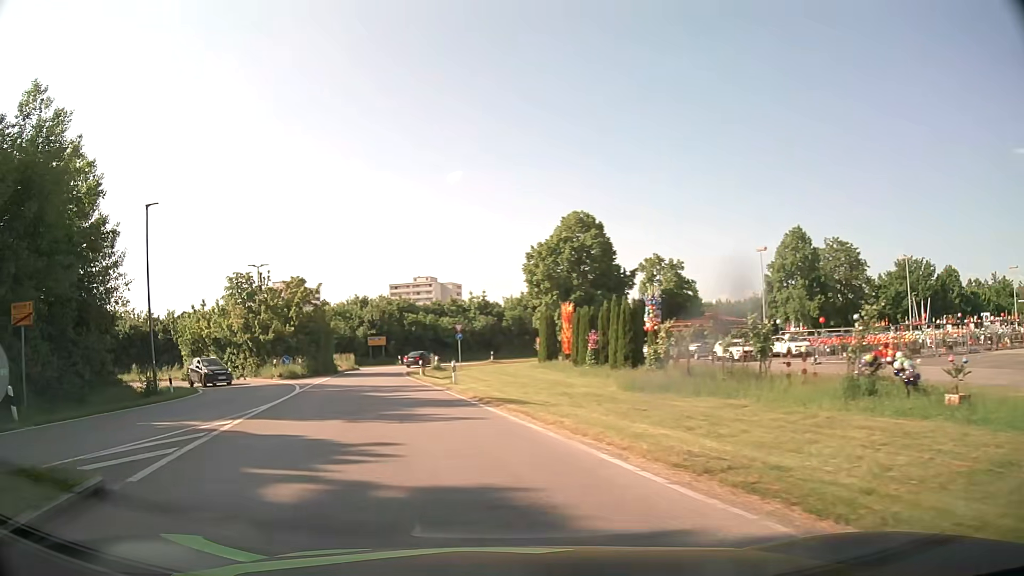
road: primary_link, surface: asphalt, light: Day
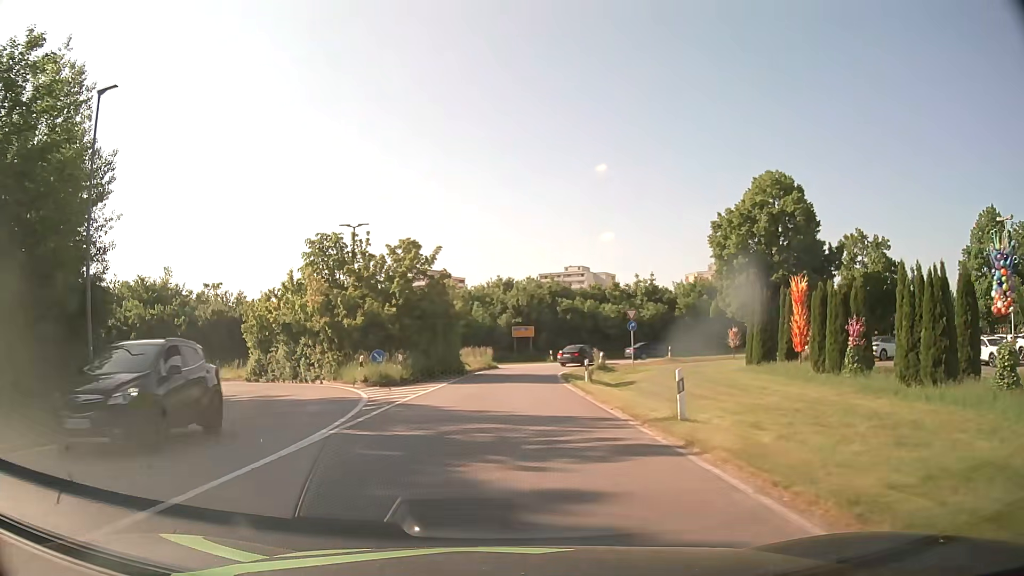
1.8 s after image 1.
(-2.2, +14.6) m; -13°
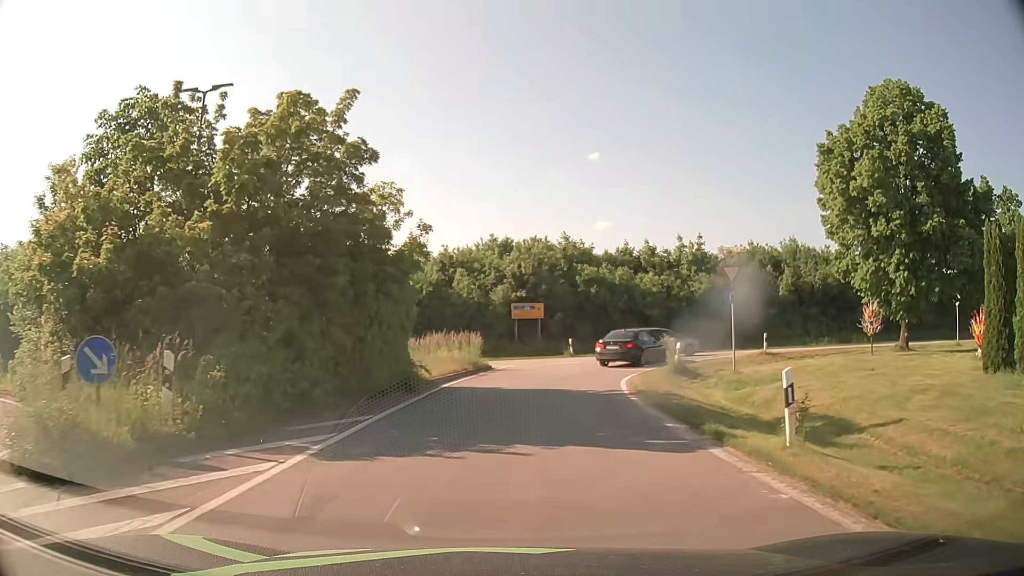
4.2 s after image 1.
(-0.3, +19.6) m; 0°
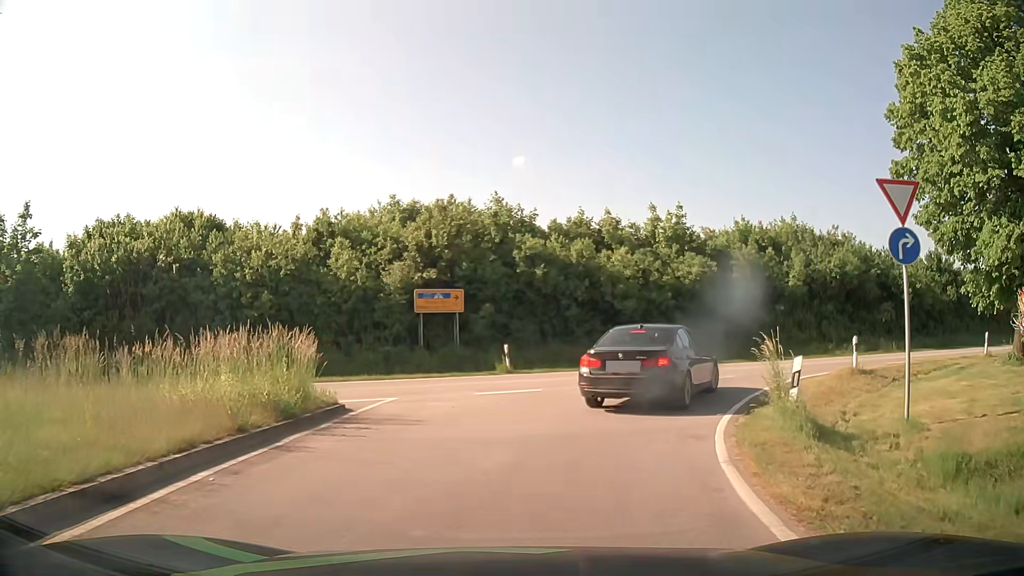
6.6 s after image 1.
(+0.7, +14.4) m; +6°
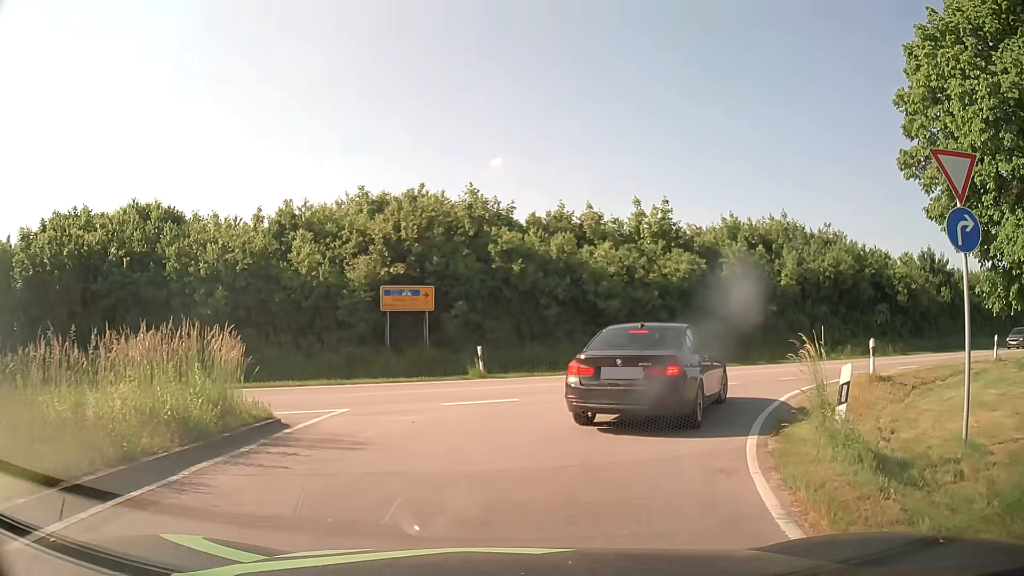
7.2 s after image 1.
(0.0, +2.1) m; +1°
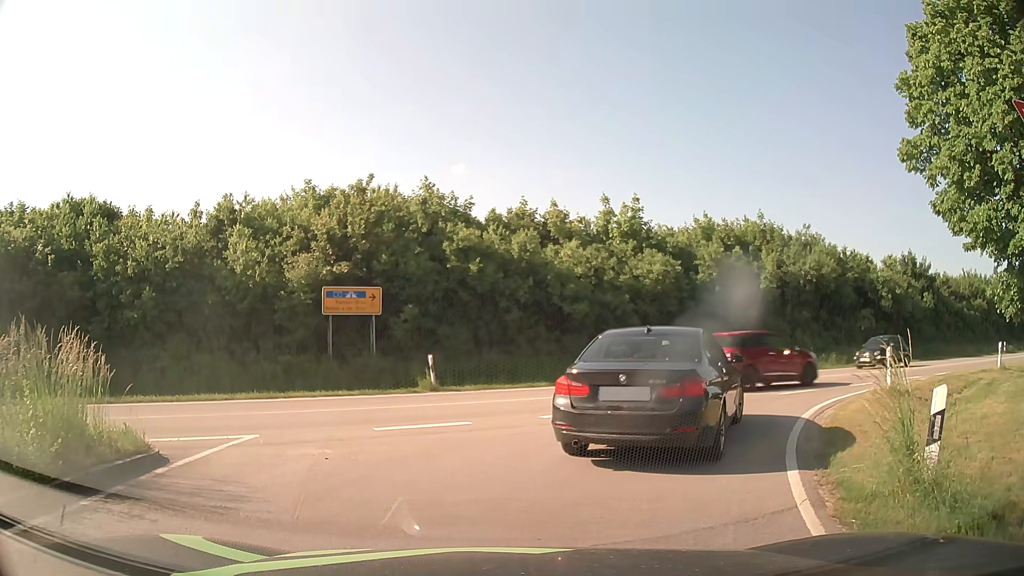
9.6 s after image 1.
(+0.1, +2.4) m; +3°
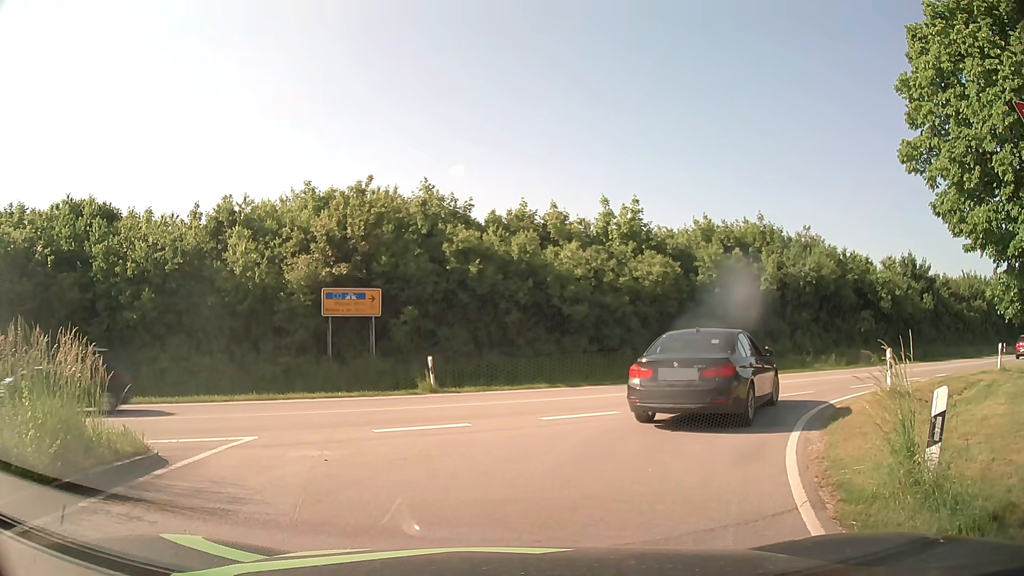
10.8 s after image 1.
(0.0, 0.0) m; 0°
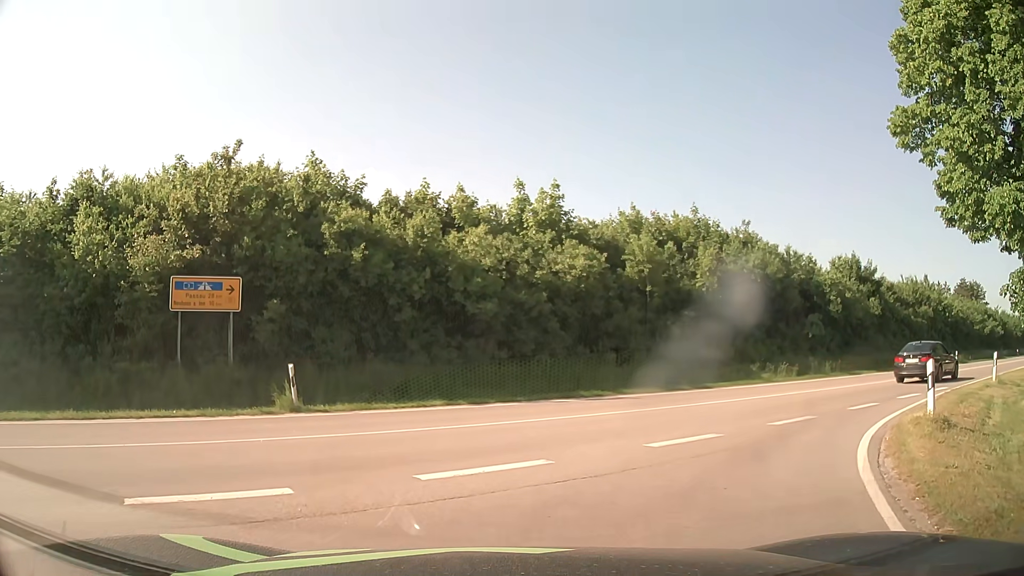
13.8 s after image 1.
(+0.4, +4.9) m; +9°
(+2, +10) (+8, +17) (+17, +23) (+25, +29) (+33, +35) (+41, +41) (+49, +47) (+57, +52) (+65, +58) (+73, +64) m
